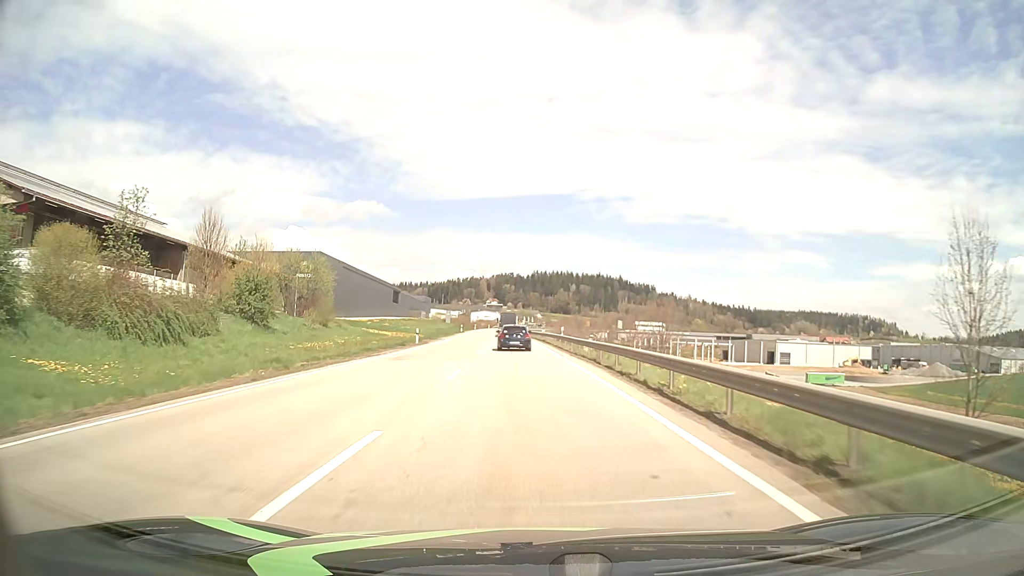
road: primary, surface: asphalt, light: Day
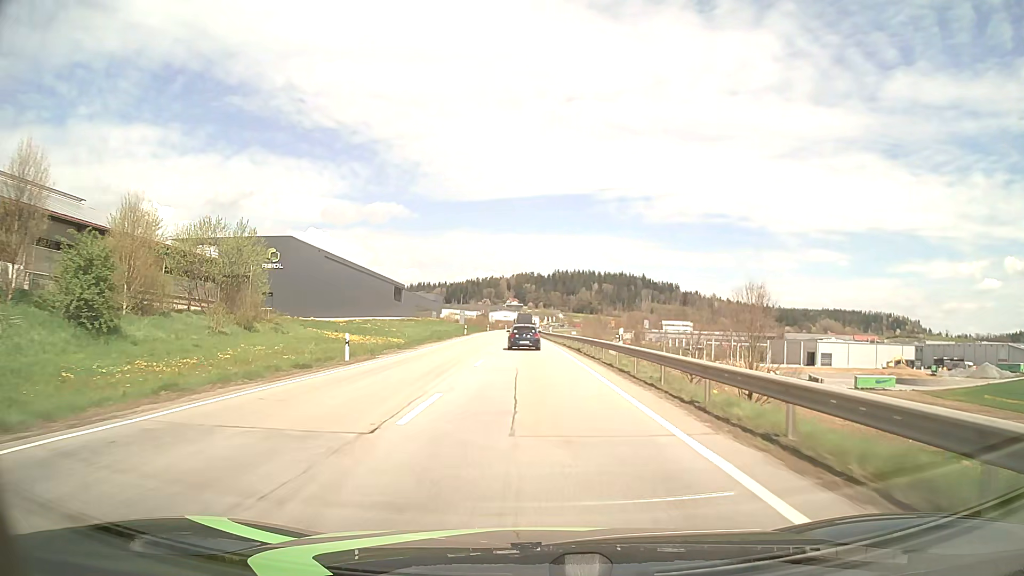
(-0.3, +22.0) m; -2°
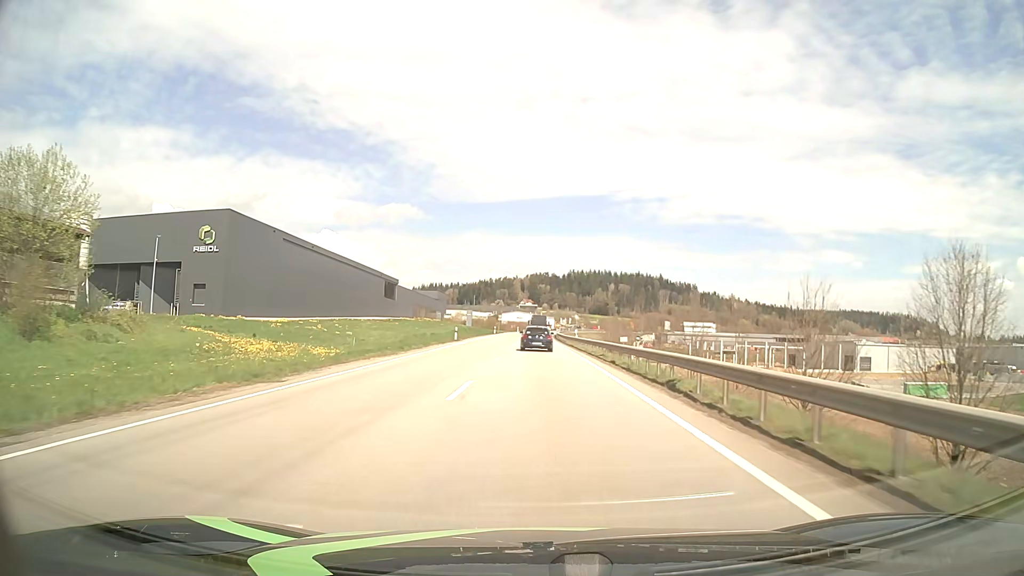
(-0.3, +22.4) m; -1°
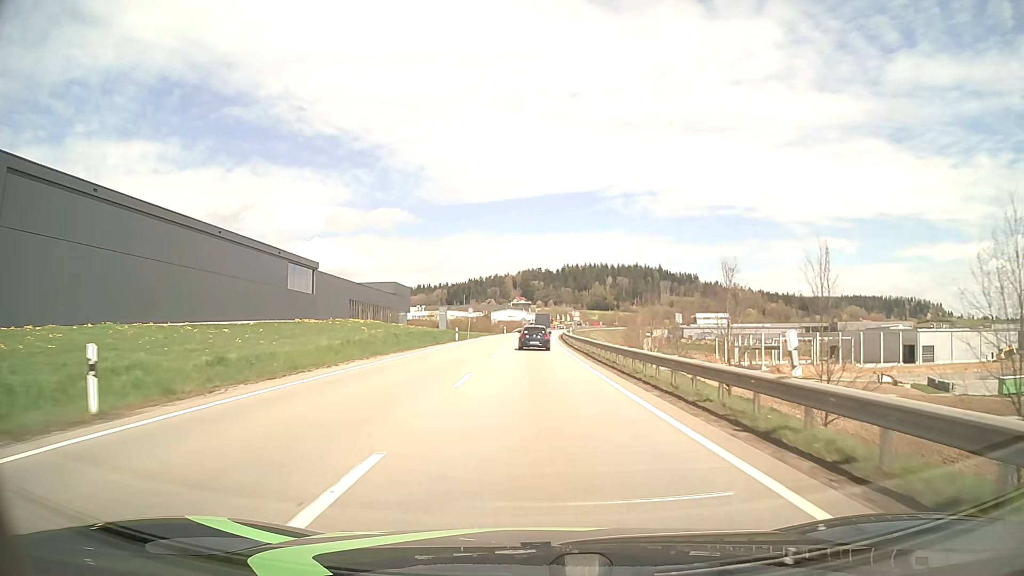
(+0.2, +45.8) m; +1°
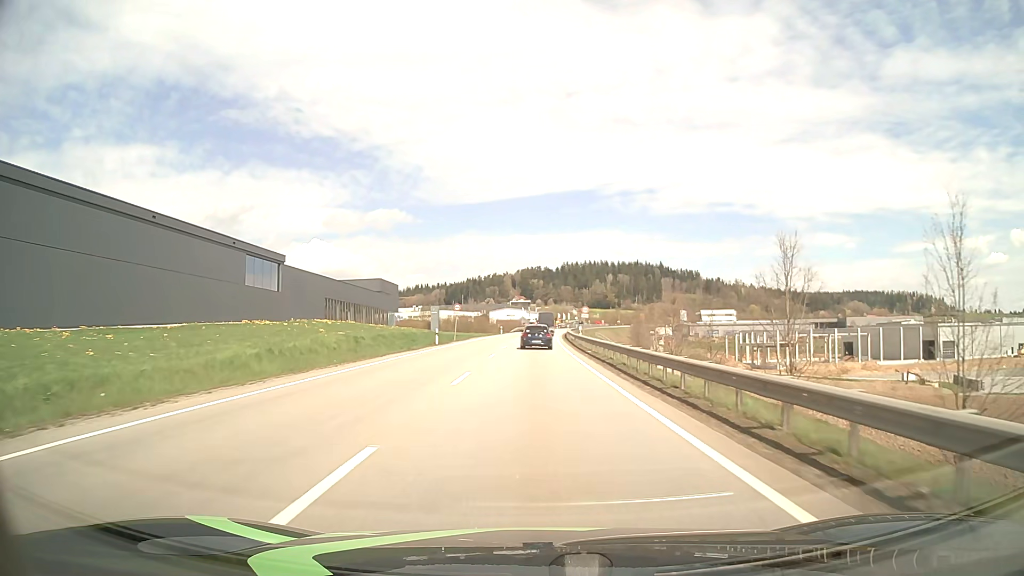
(0.0, +11.6) m; 0°
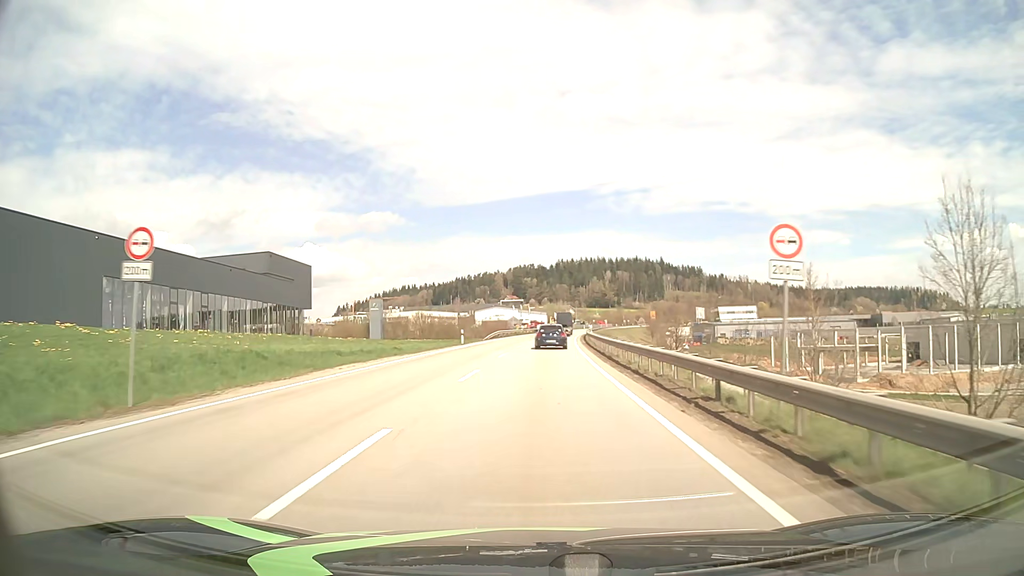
(+0.1, +47.1) m; +1°
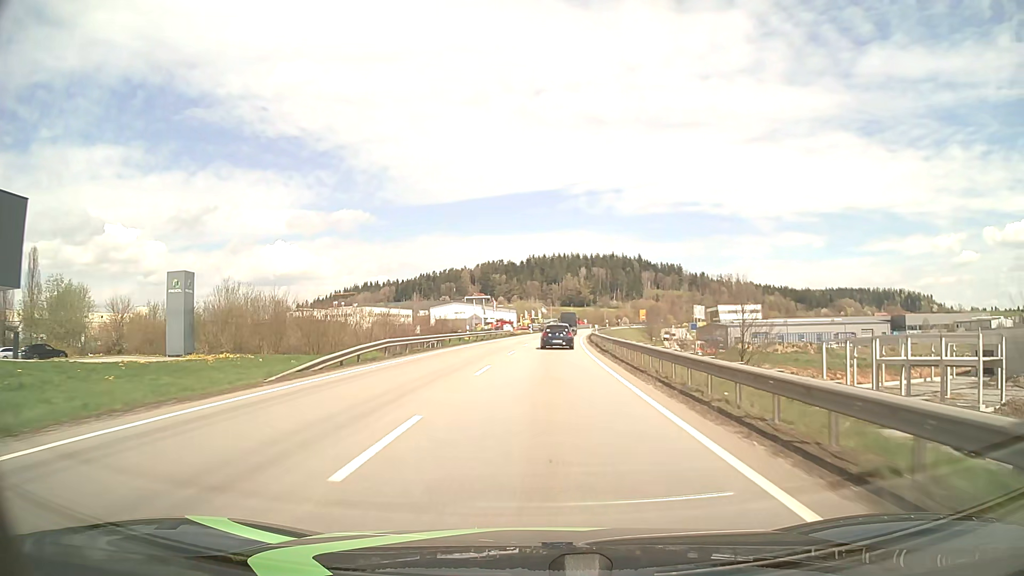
(+0.8, +46.9) m; +2°
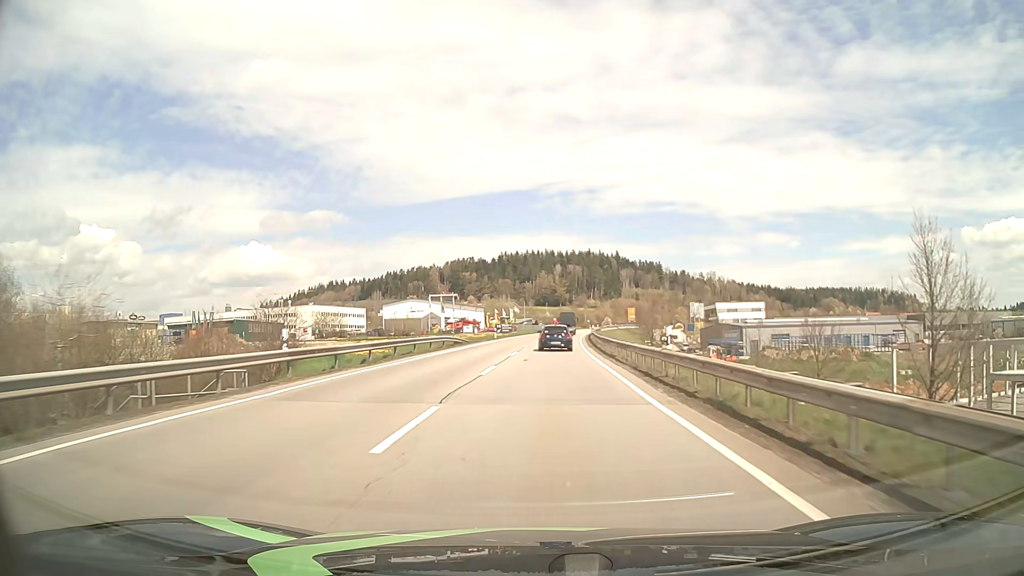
(+0.7, +34.8) m; +2°
